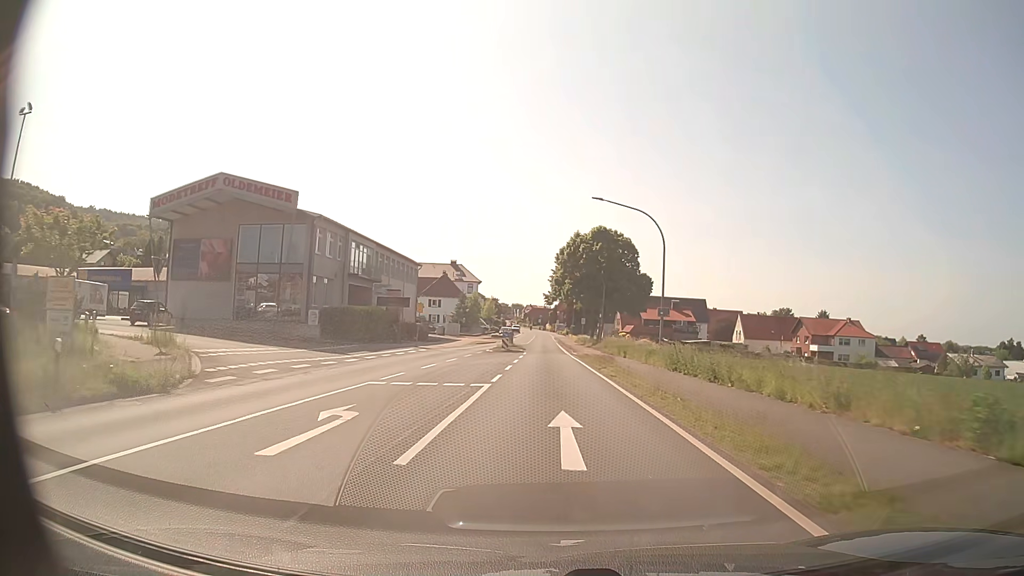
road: primary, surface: asphalt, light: Day
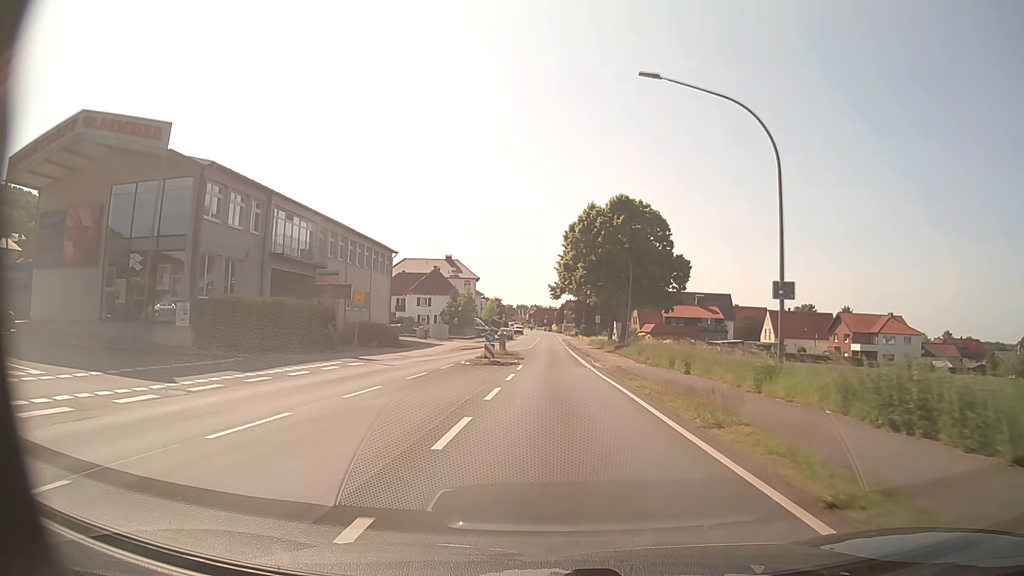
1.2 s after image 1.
(-0.1, +16.6) m; -1°
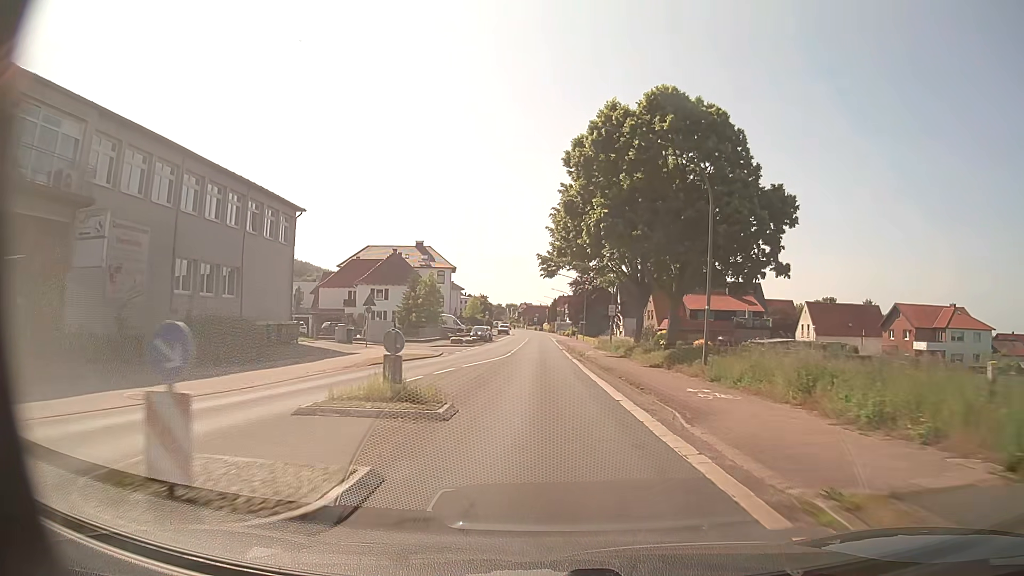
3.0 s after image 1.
(+0.2, +24.8) m; +1°
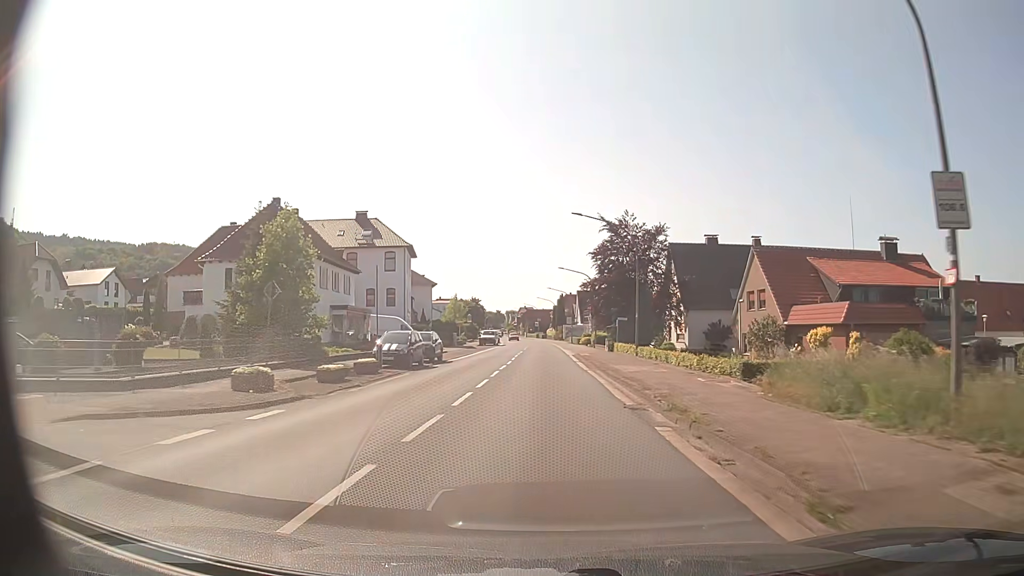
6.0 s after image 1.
(-0.5, +42.6) m; 0°
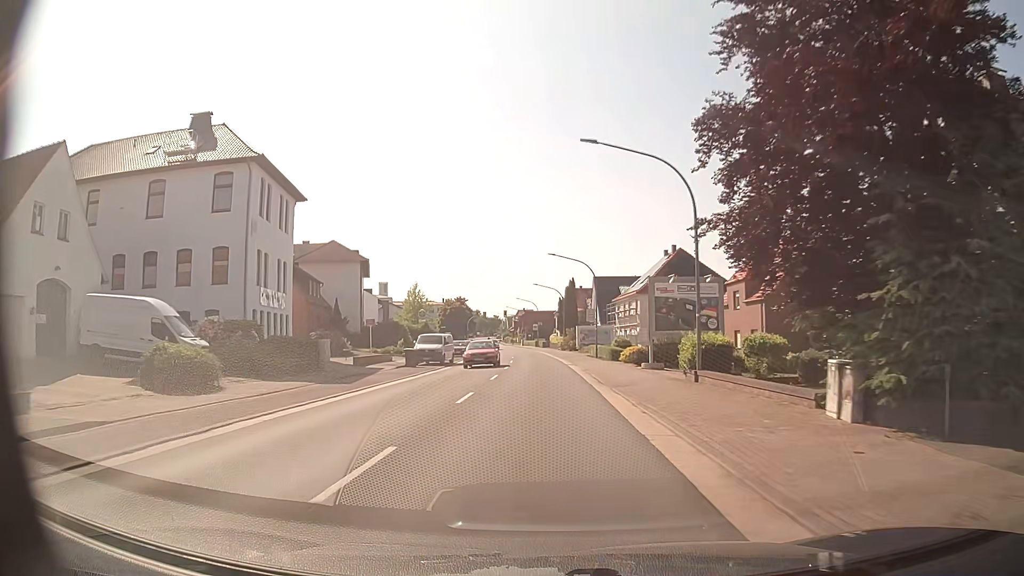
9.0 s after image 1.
(+0.1, +44.4) m; 0°
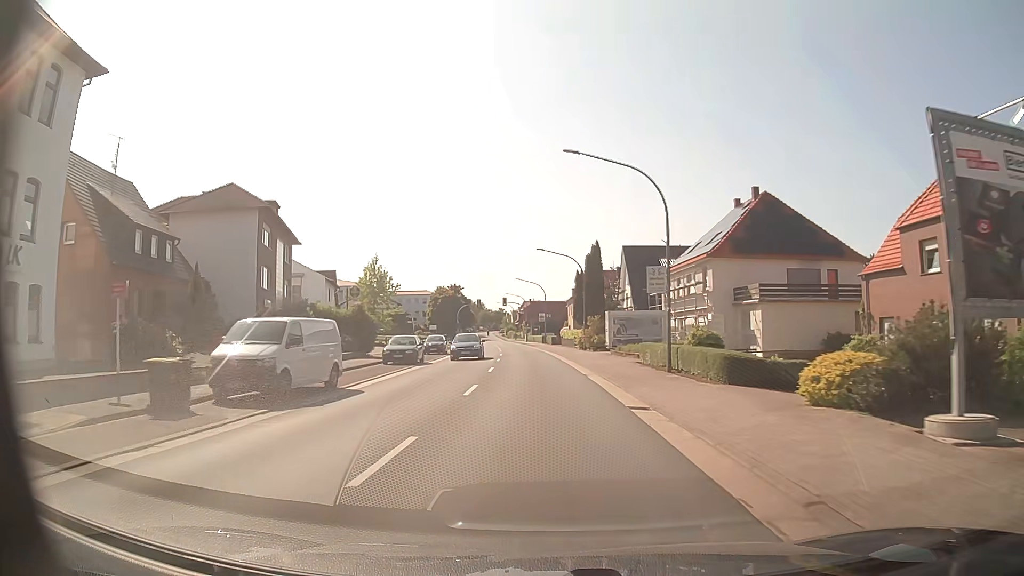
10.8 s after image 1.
(-0.1, +27.1) m; 0°
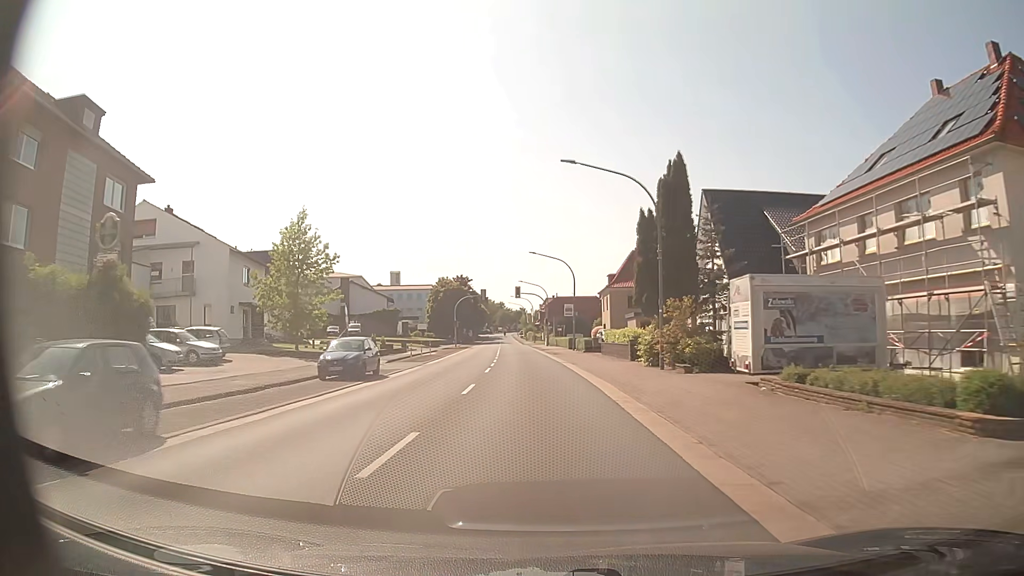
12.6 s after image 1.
(-0.4, +27.2) m; -2°
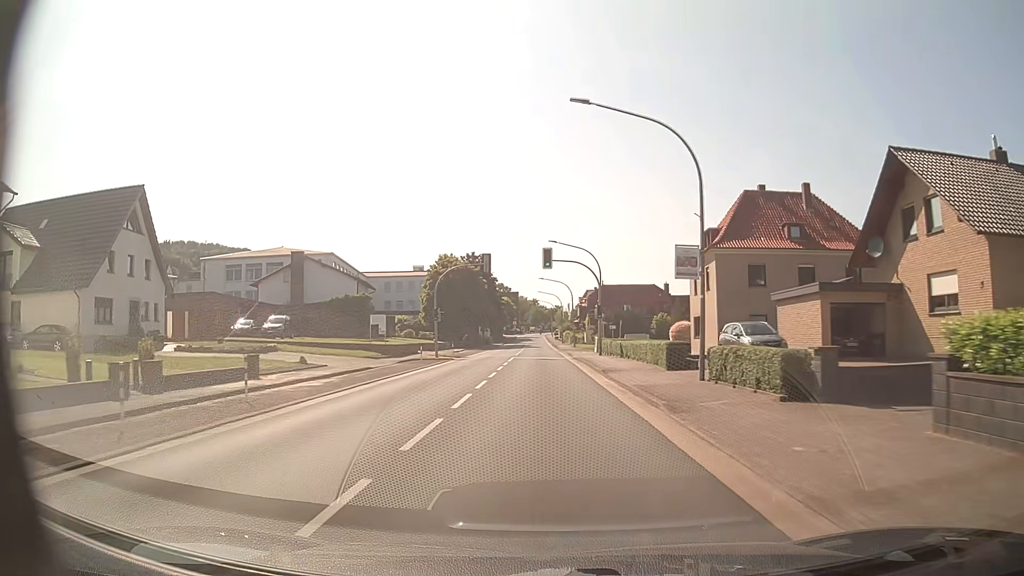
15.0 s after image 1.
(-1.2, +35.4) m; -3°
(0, +10) (0, +20) (0, +30) (0, +40) (0, +50) (0, +60) (0, +70) (0, +80) (-1, +90) (-1, +100) m
